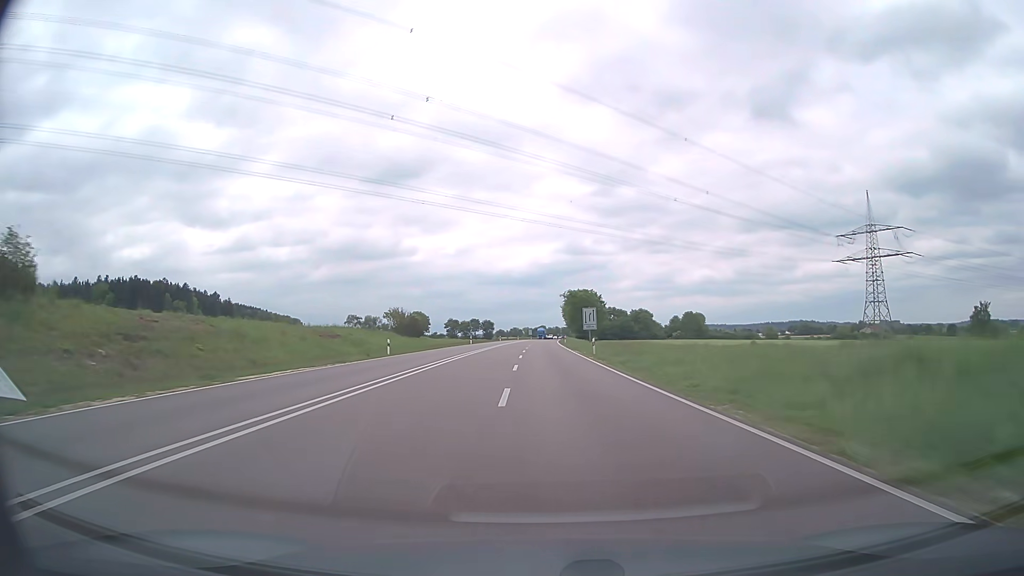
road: trunk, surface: asphalt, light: Day
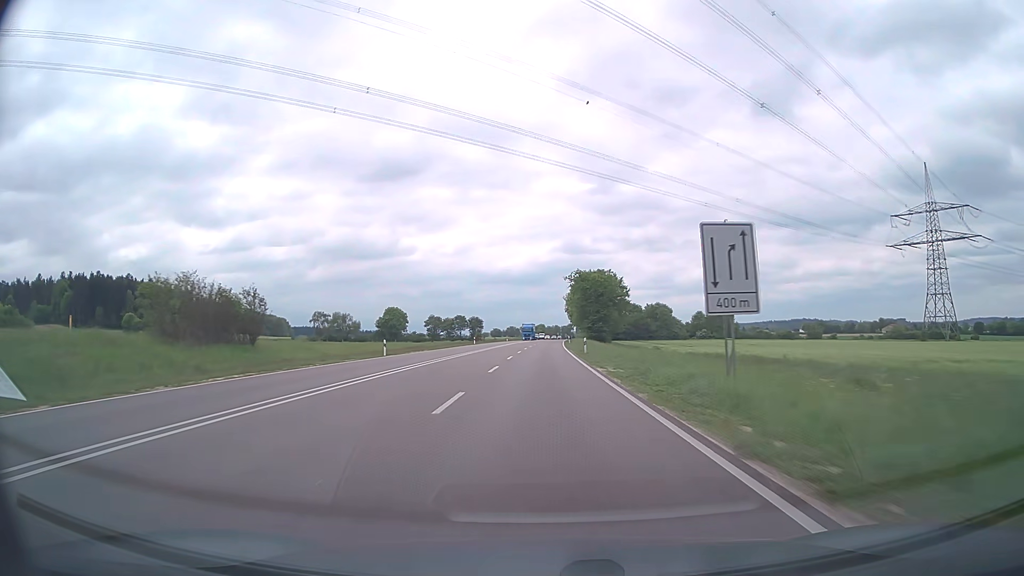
(+0.3, +49.2) m; 0°
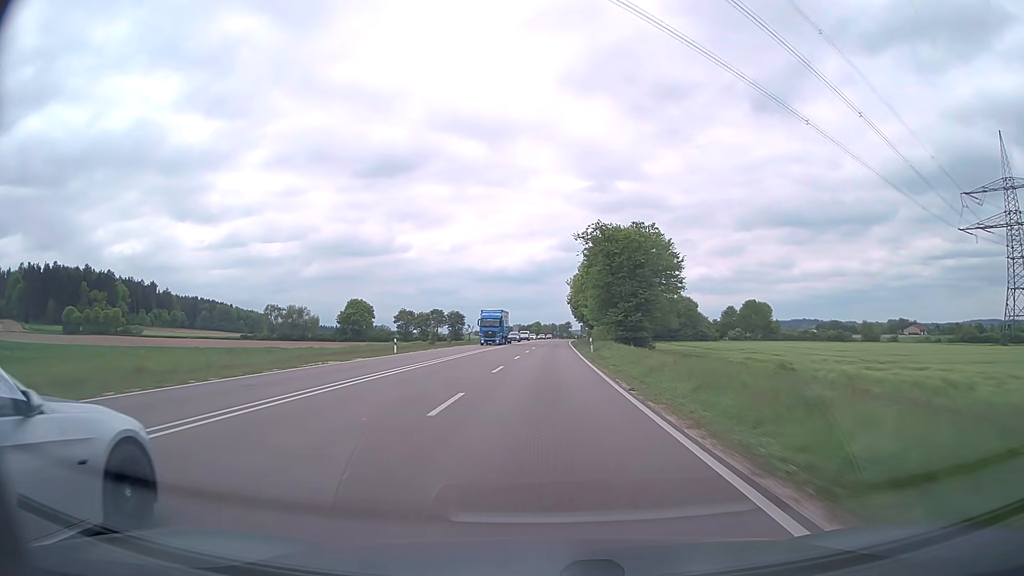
(0.0, +48.2) m; 0°
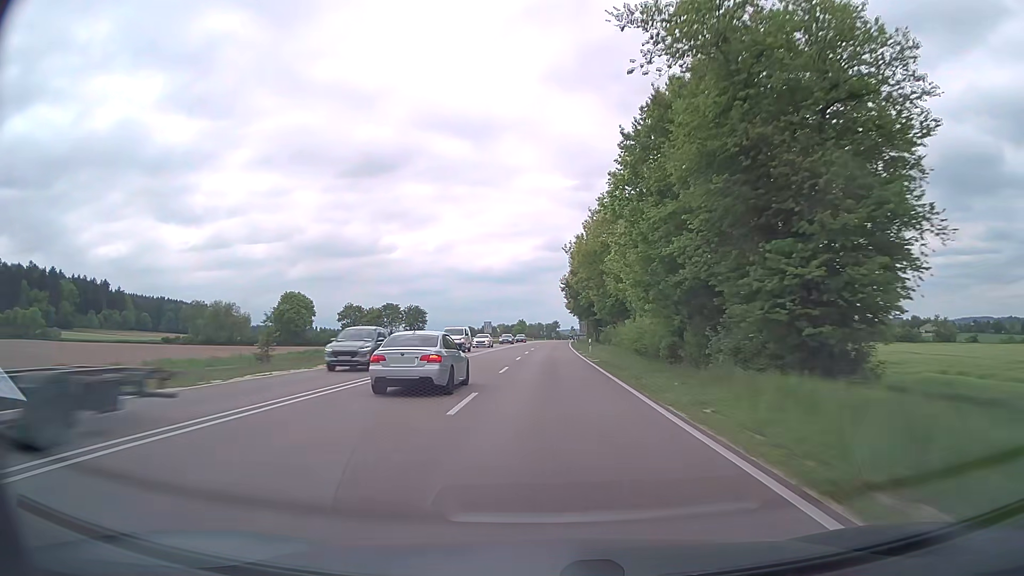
(+0.3, +47.7) m; +1°
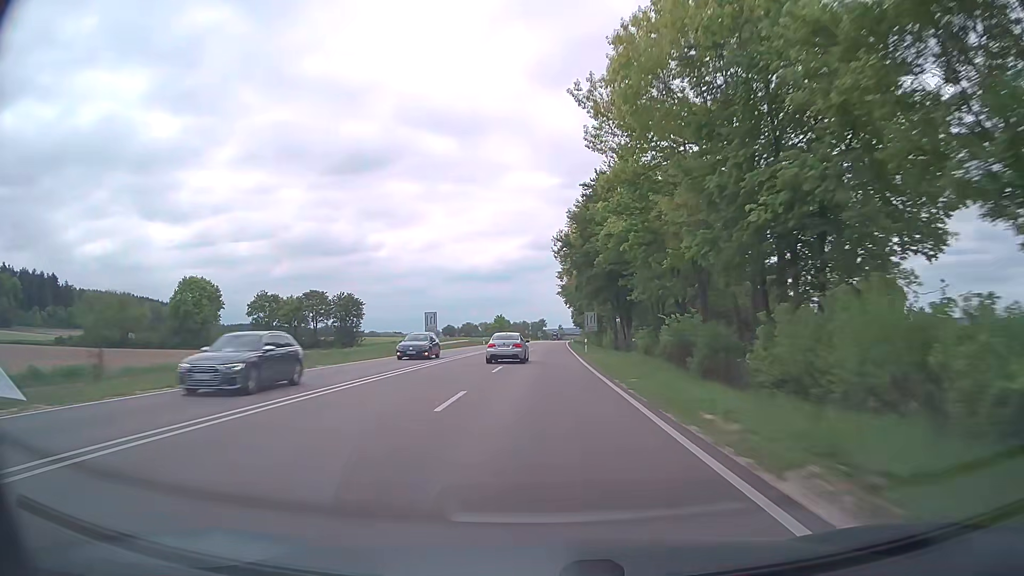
(+0.5, +47.5) m; +1°
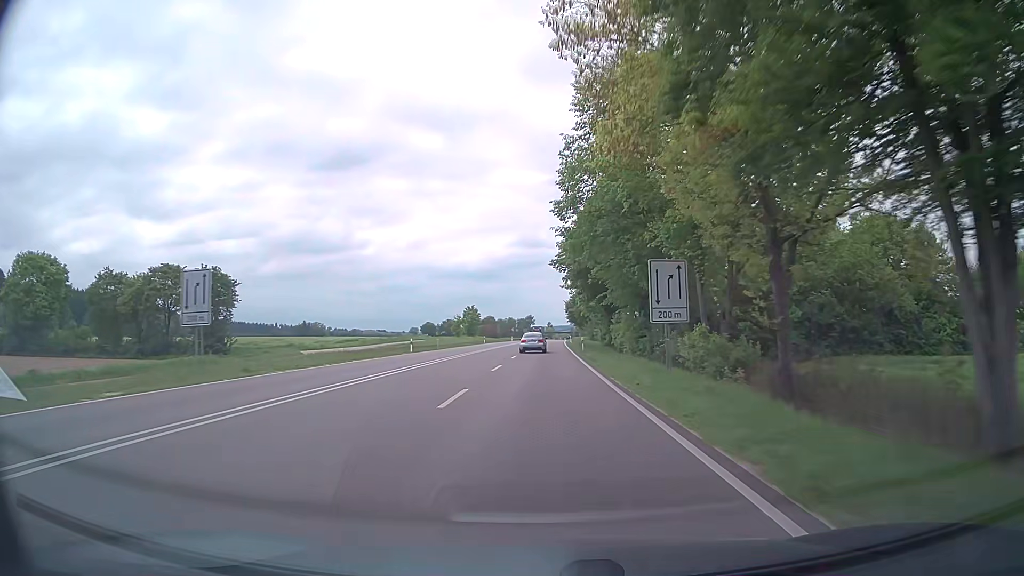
(+0.4, +47.5) m; +1°
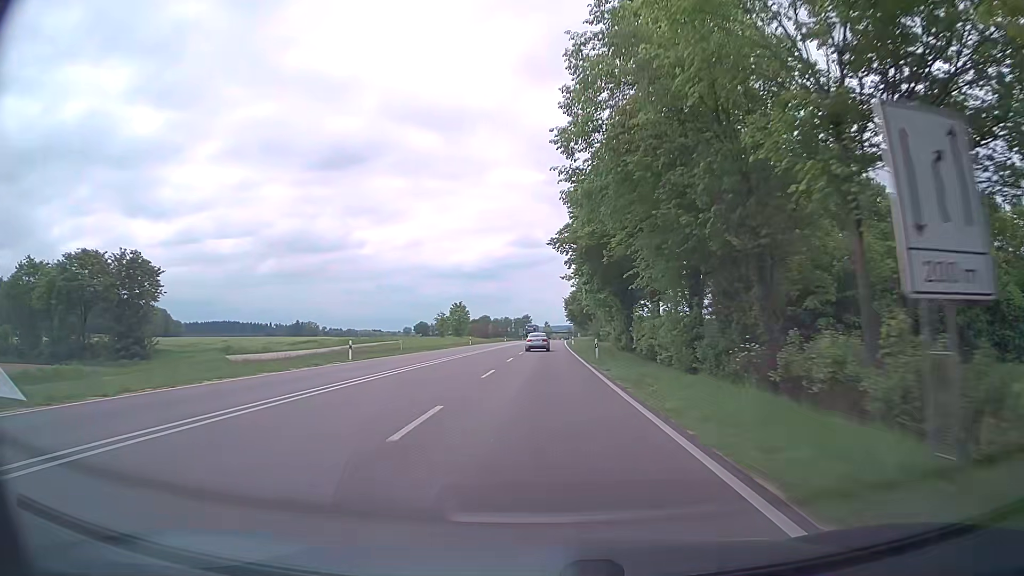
(+0.1, +15.9) m; 0°
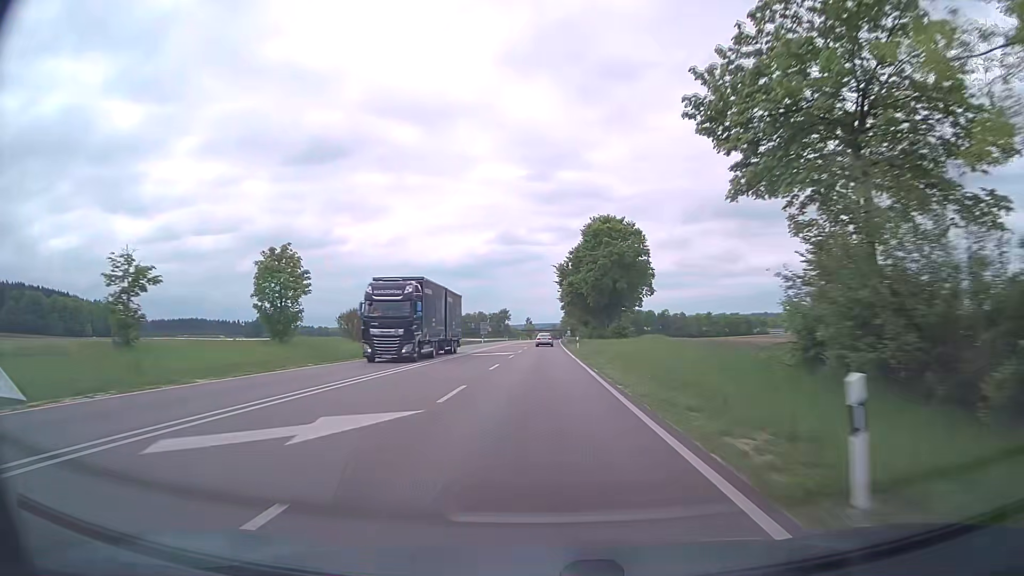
(+1.0, +79.3) m; +1°
(0, +10) (0, +20) (0, +30) (0, +40) (0, +50) (0, +60) (0, +70) (+1, +80) (+1, +90) (+1, +100) m
